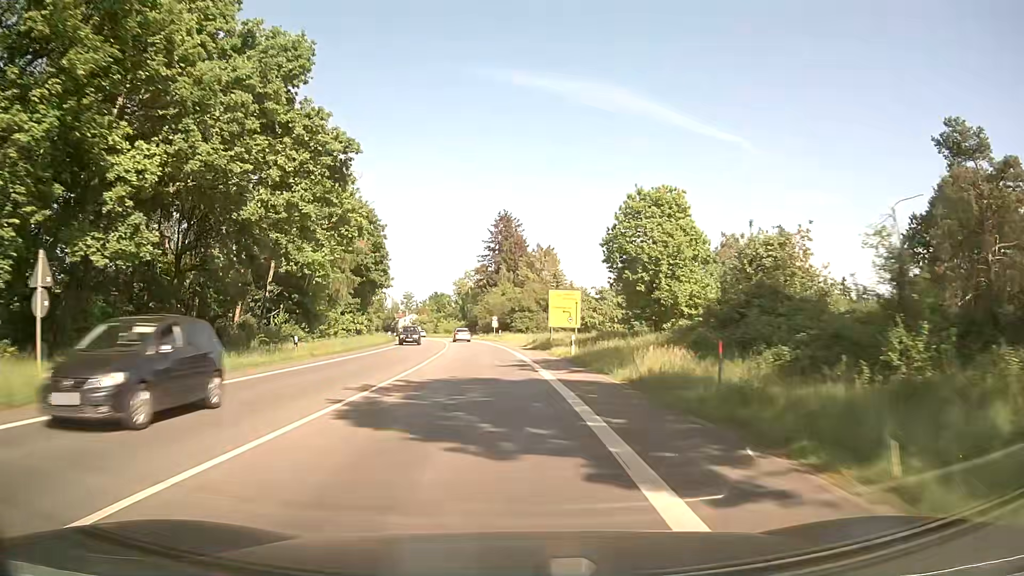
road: primary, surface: asphalt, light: Day
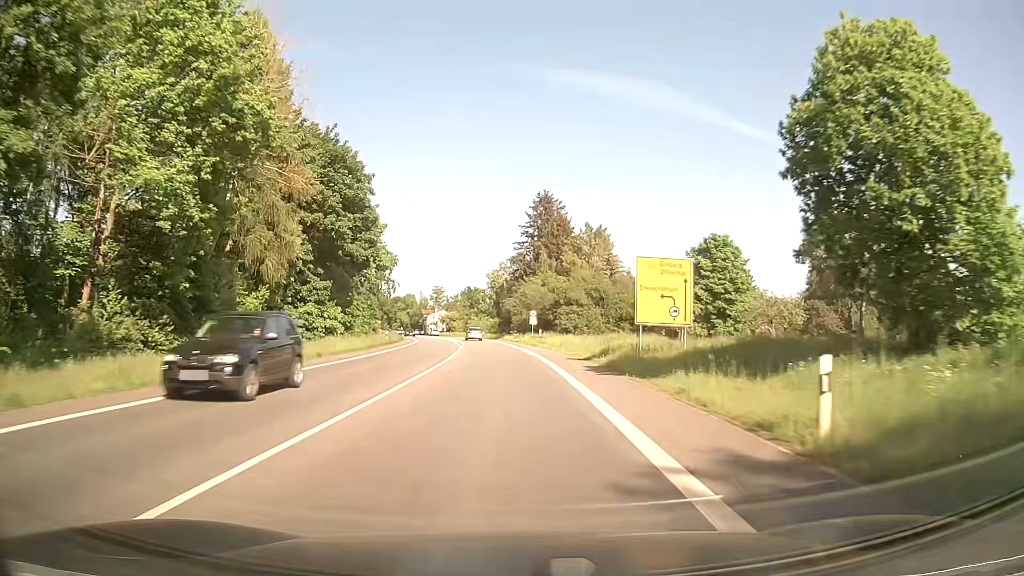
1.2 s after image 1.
(-0.8, +22.4) m; -4°
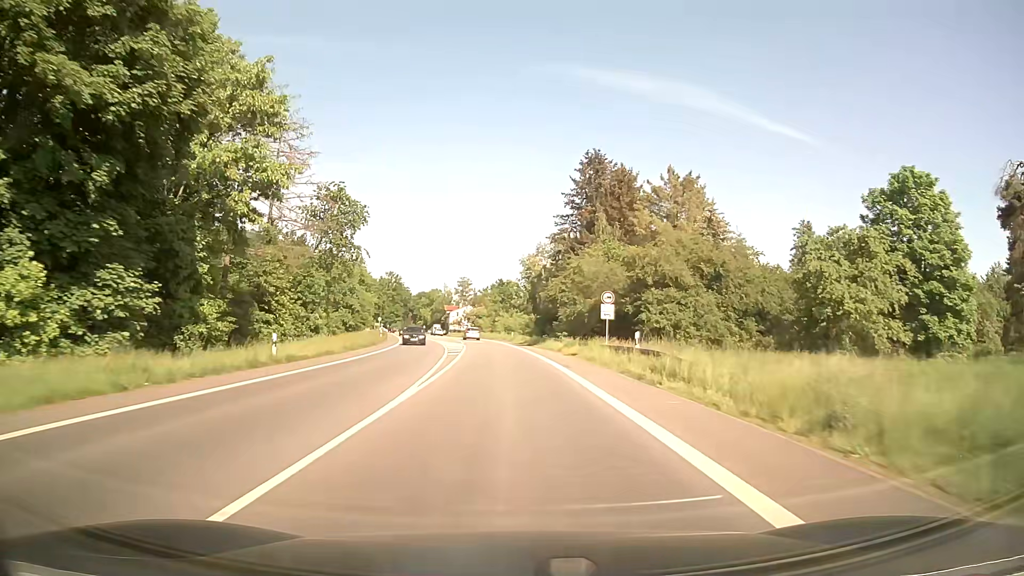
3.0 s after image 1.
(-0.9, +33.8) m; -3°
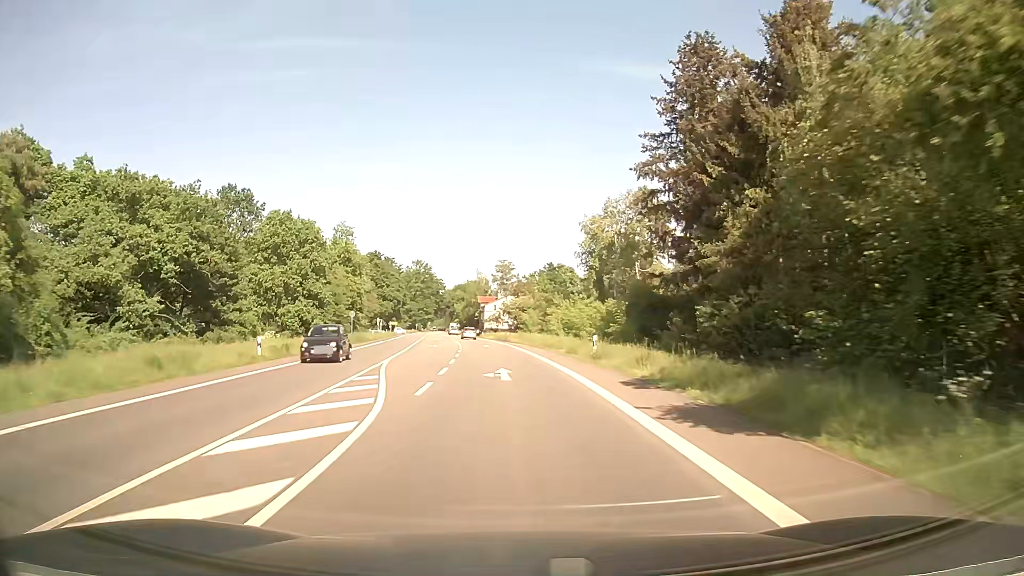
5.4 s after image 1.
(-1.6, +45.2) m; -4°
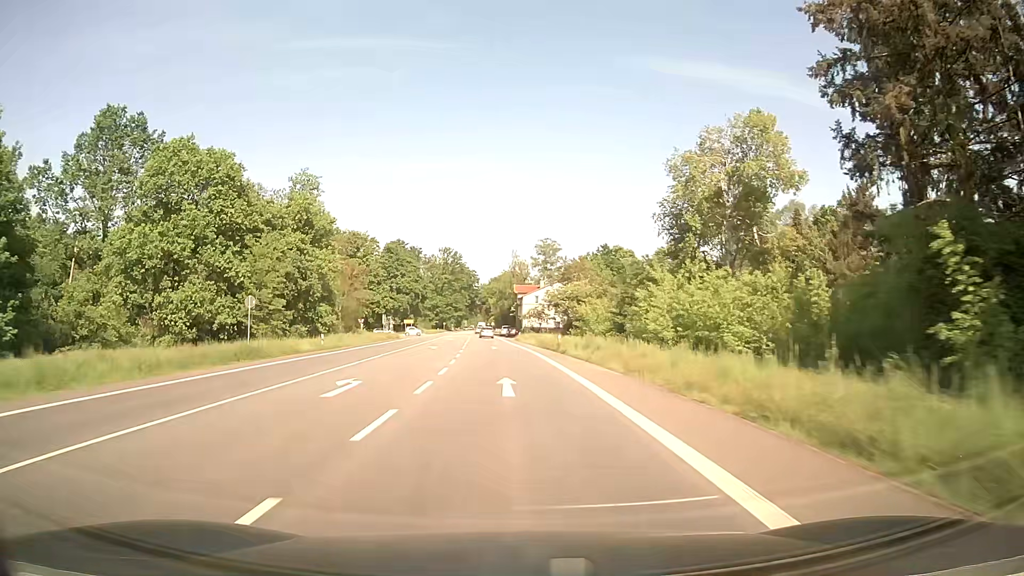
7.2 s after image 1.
(-1.0, +34.0) m; -3°
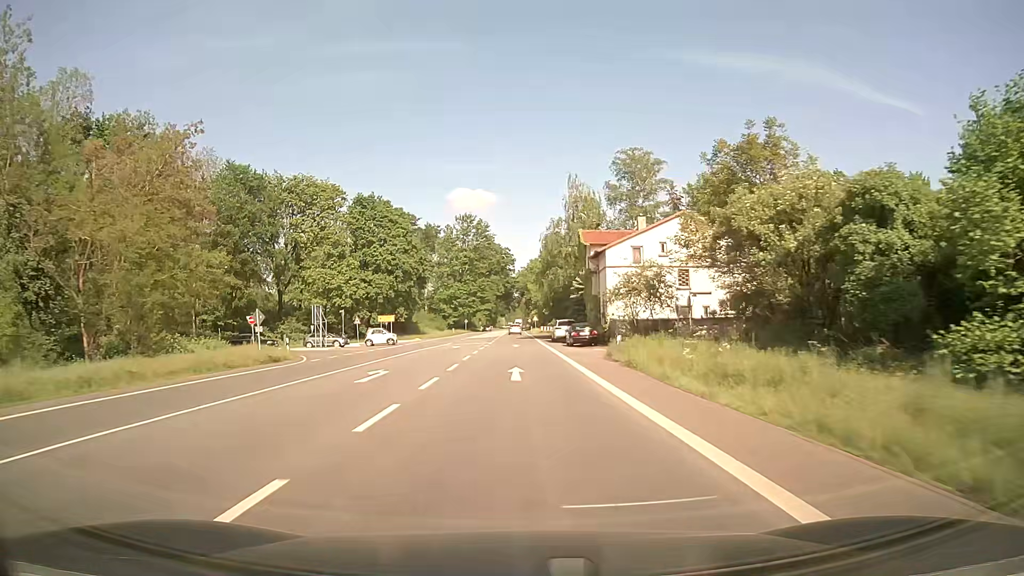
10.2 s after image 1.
(-2.2, +56.7) m; -4°
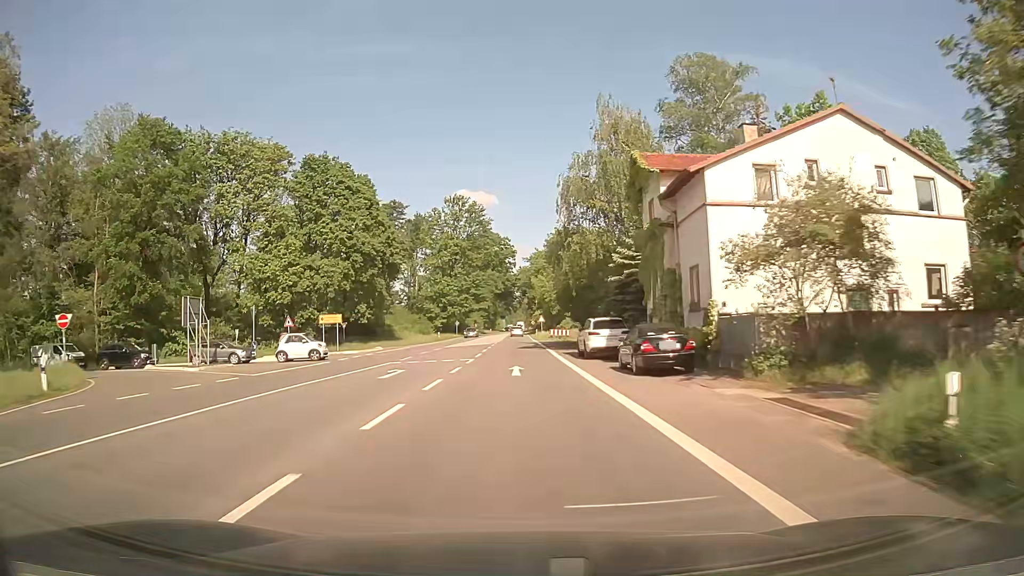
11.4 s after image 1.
(0.0, +22.6) m; 0°
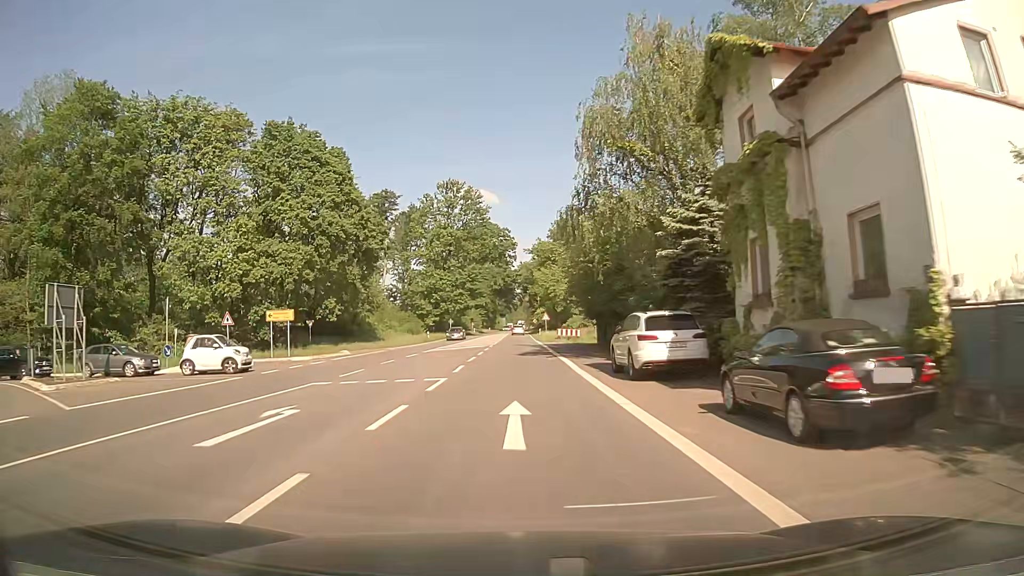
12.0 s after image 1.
(+0.1, +11.3) m; 0°
(0, +10) (0, +20) (0, +30) (0, +40) (0, +50) (0, +60) (0, +70) (0, +80) (0, +90) (0, +100) m
